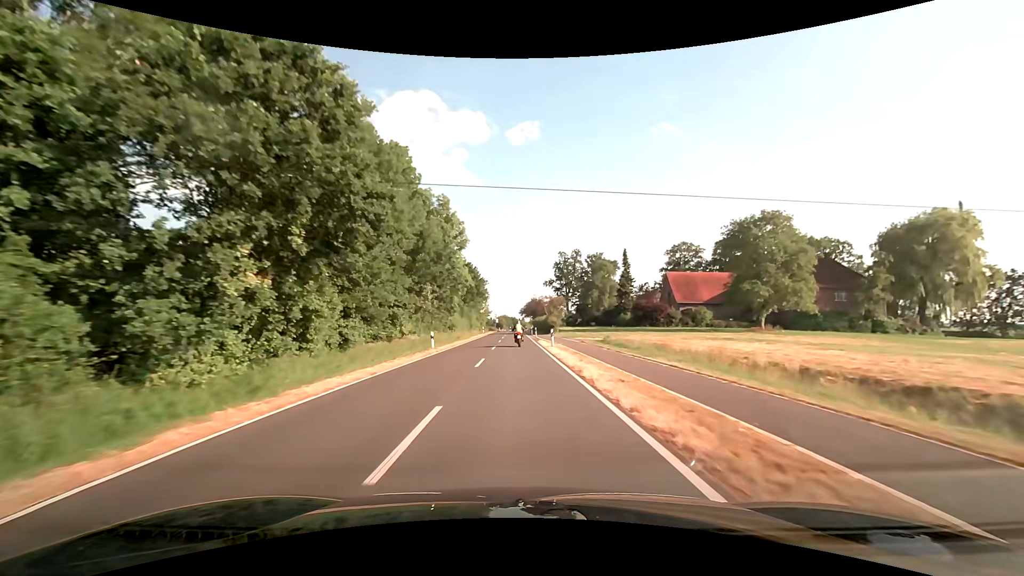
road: tertiary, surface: asphalt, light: Day
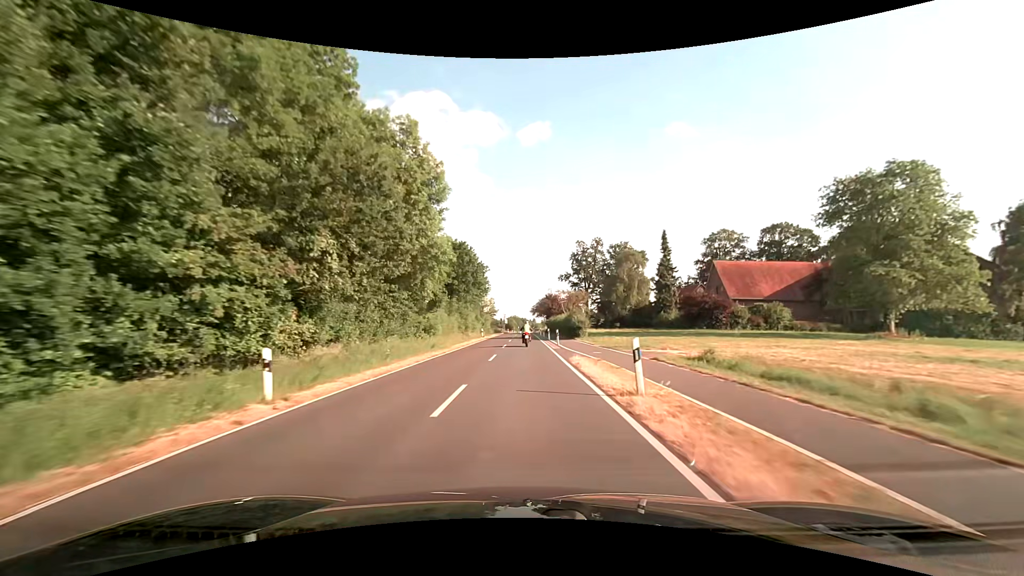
(-0.1, +21.0) m; -1°
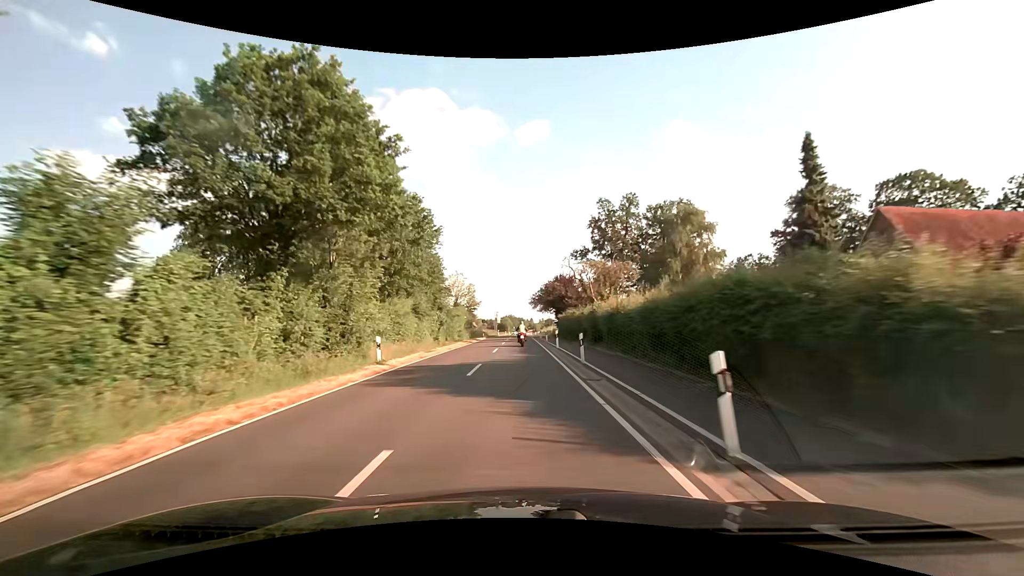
(+0.2, +42.0) m; +1°
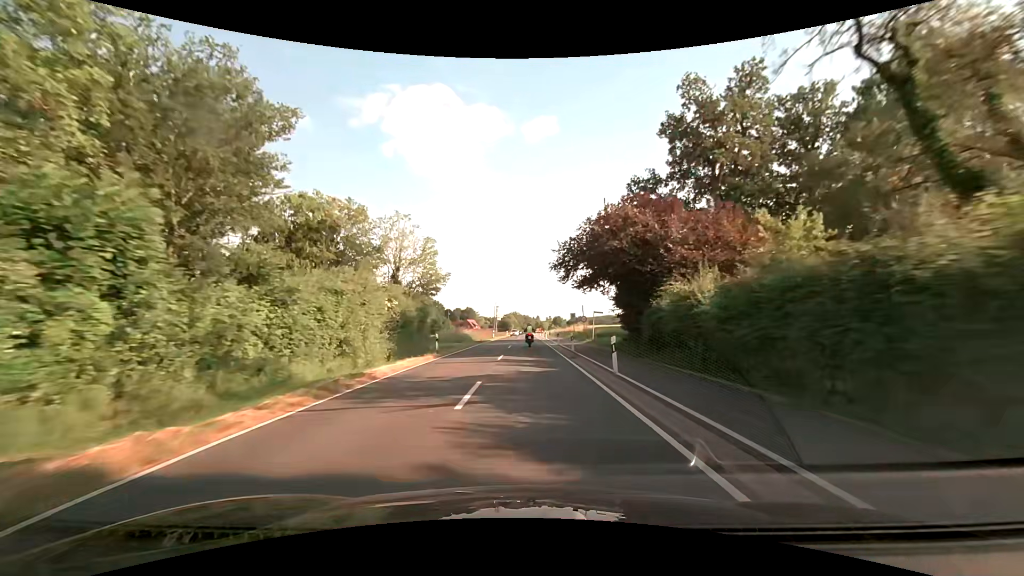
(-0.6, +41.4) m; -1°
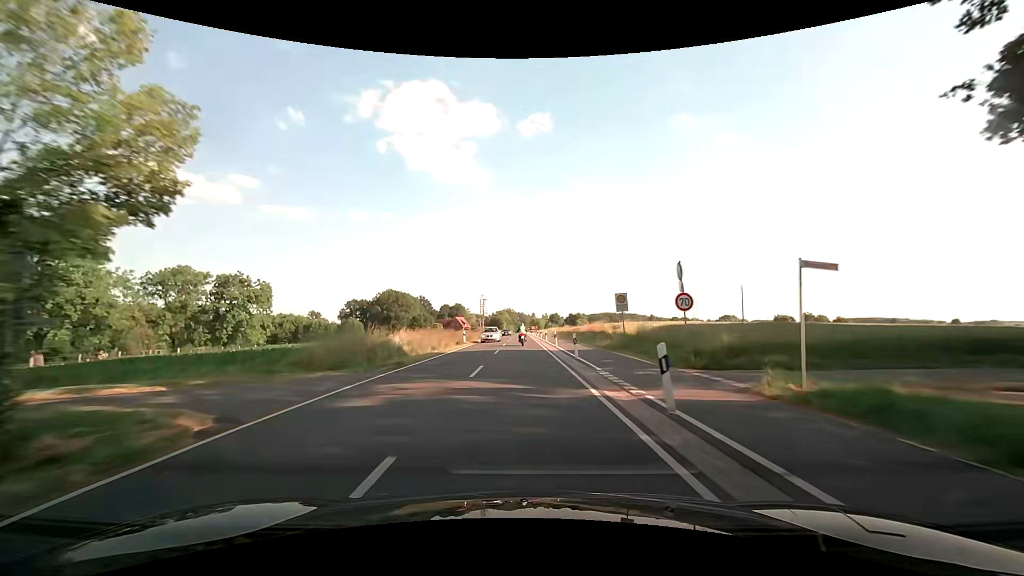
(+0.4, +30.8) m; +1°
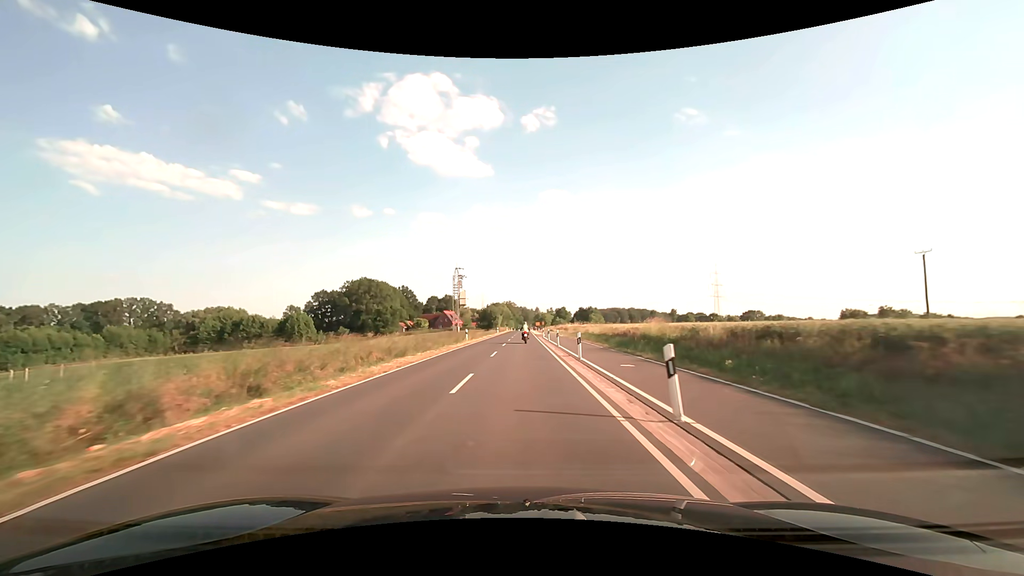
(-0.2, +51.3) m; 0°
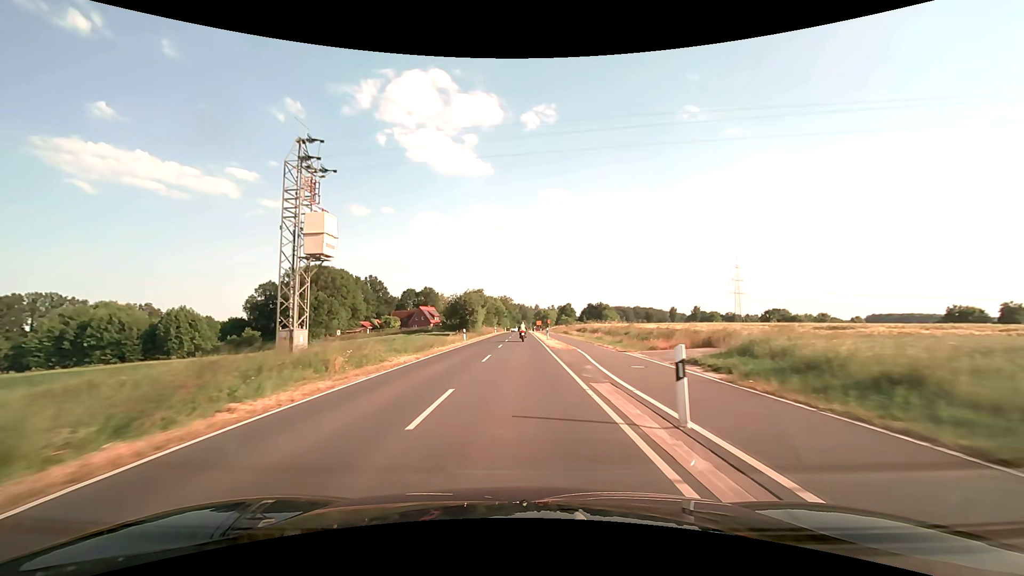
(+0.1, +51.5) m; 0°
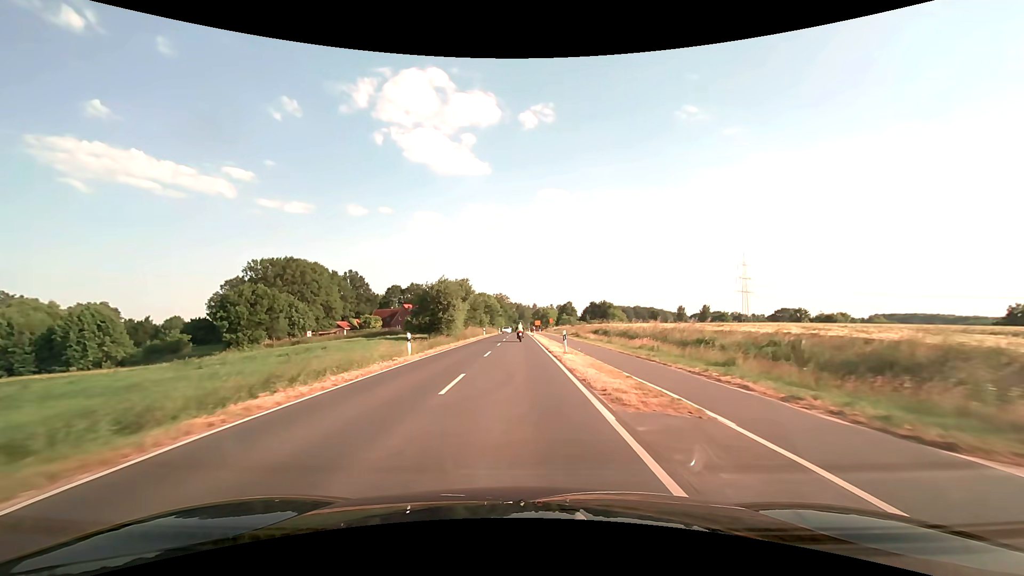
(0.0, +20.7) m; 0°
(0, +10) (0, +20) (0, +30) (0, +40) (0, +50) (0, +60) (0, +70) (0, +80) (0, +90) (-1, +100) m
